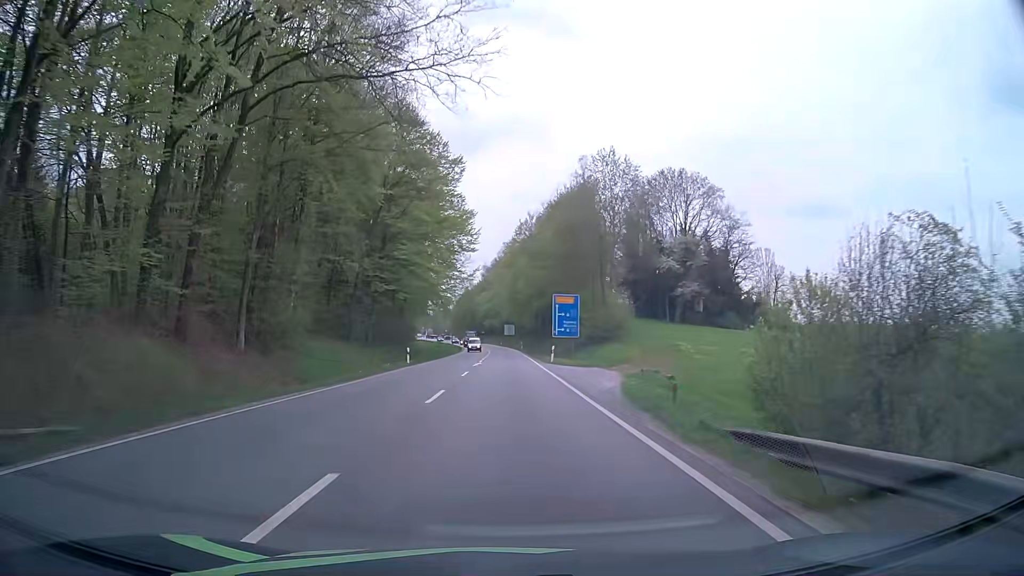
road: primary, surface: asphalt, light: Day
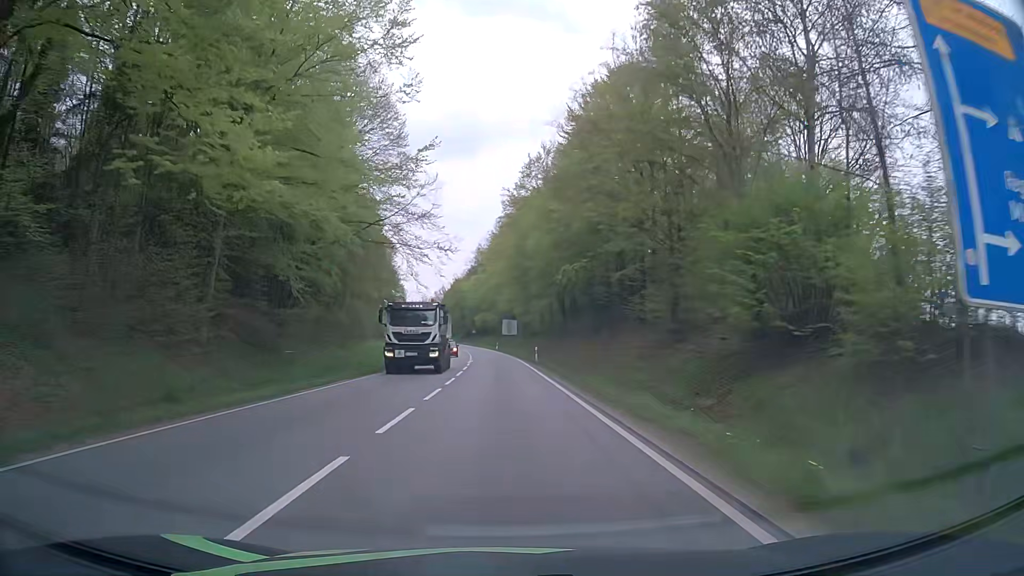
(+0.1, +47.2) m; 0°
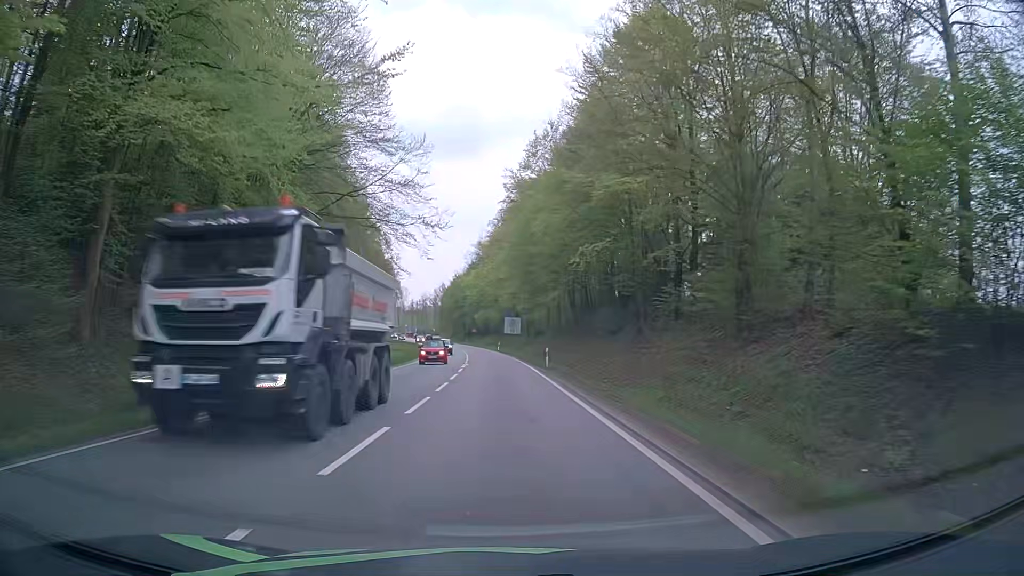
(0.0, +9.3) m; 0°
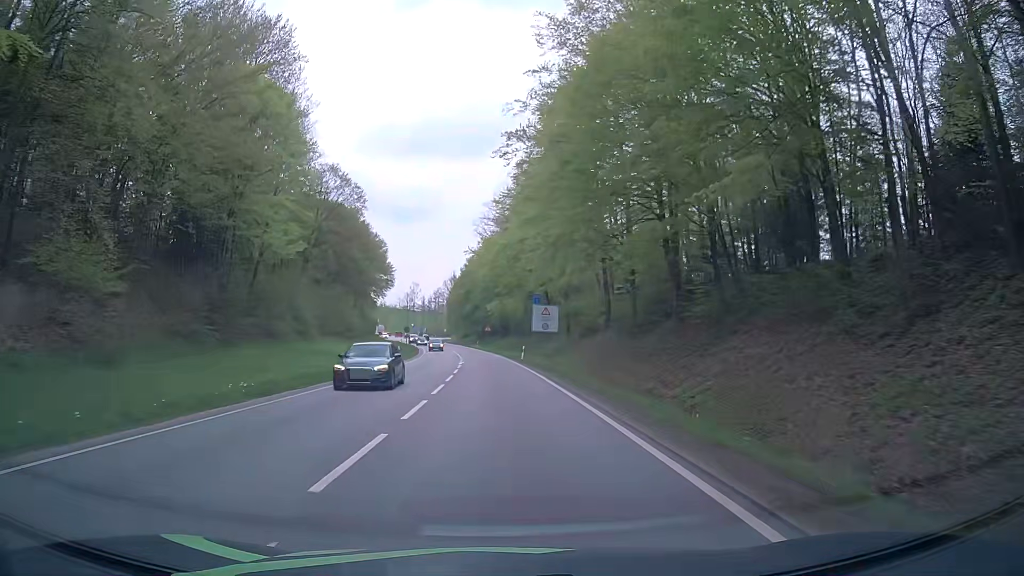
(-0.4, +36.7) m; -2°
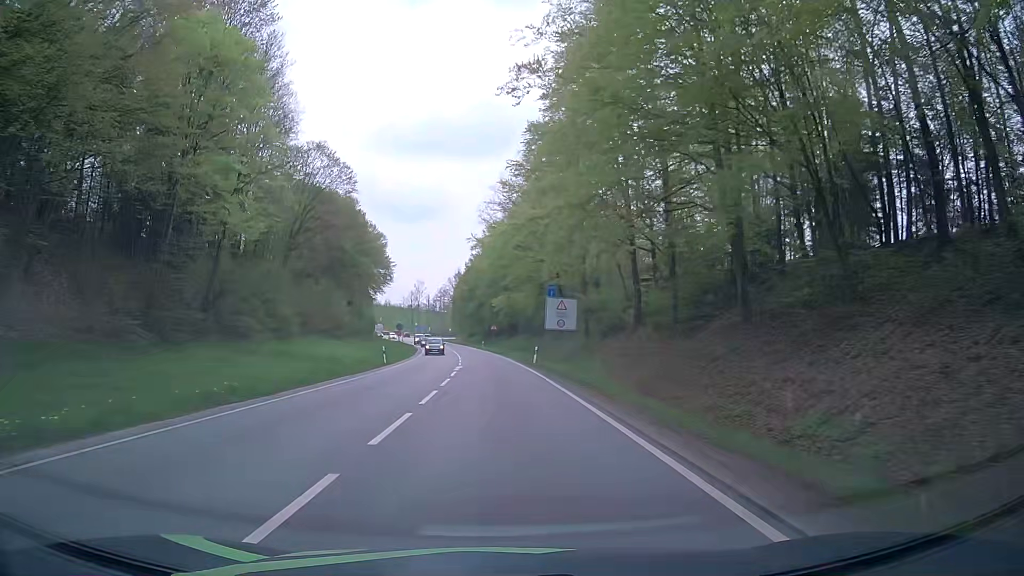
(-0.1, +9.1) m; -1°
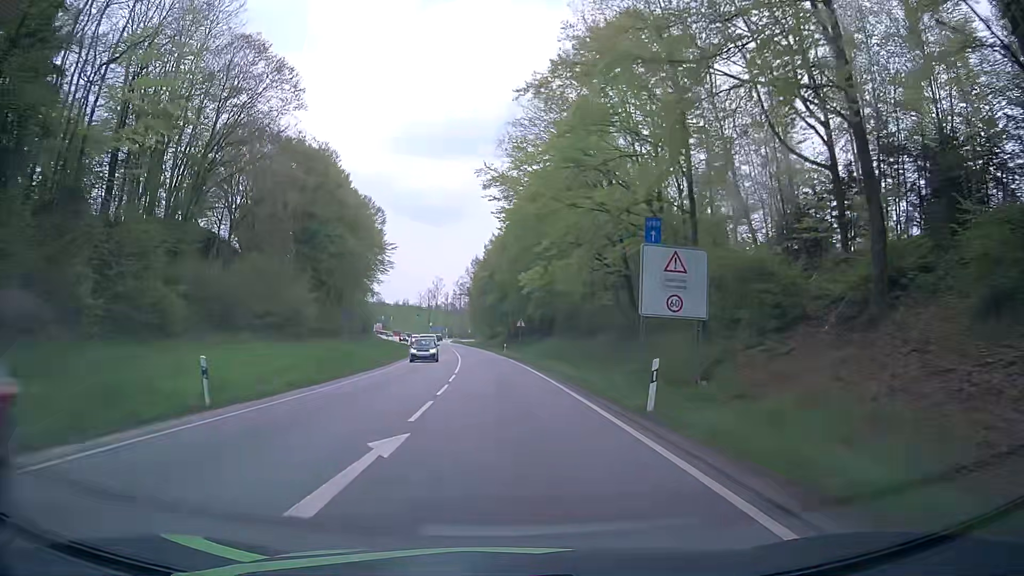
(-0.3, +27.3) m; -2°
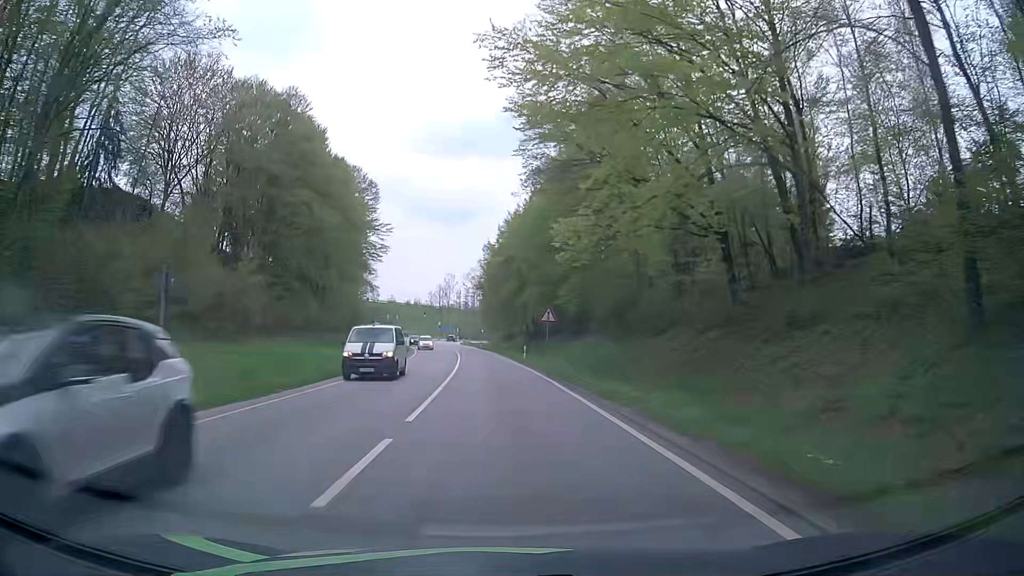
(-0.2, +18.2) m; -1°
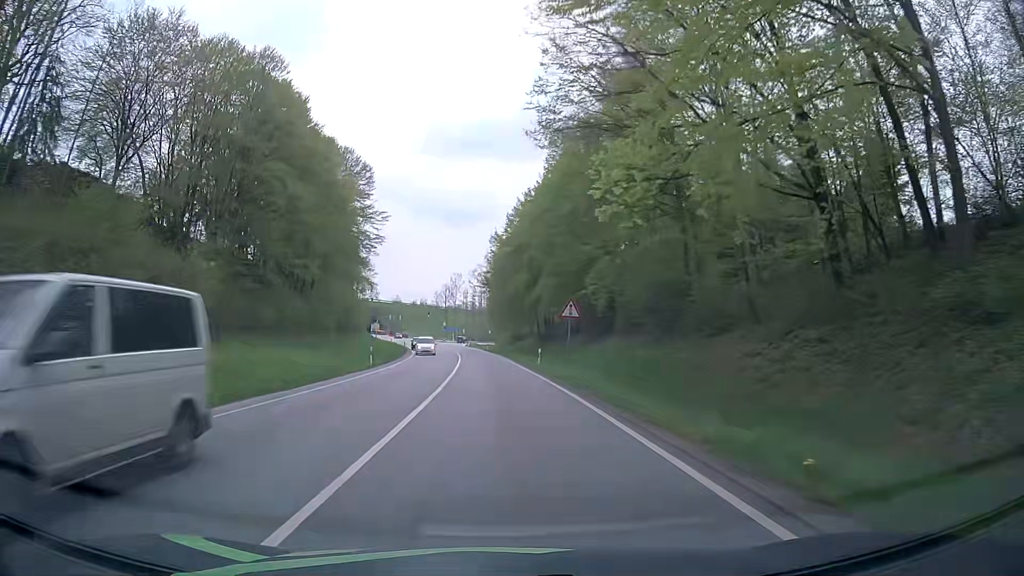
(-0.1, +9.1) m; -2°
(0, +10) (0, +20) (0, +30) (-1, +40) (-1, +50) (-2, +60) (-3, +70) (-4, +80) (-5, +90) (-6, +100) m
